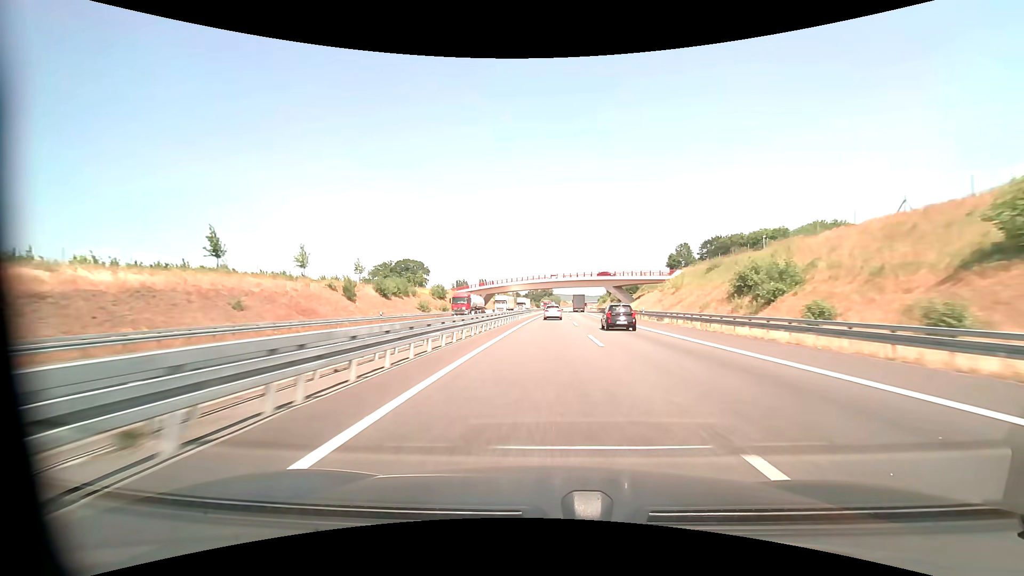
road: motorway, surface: asphalt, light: Day
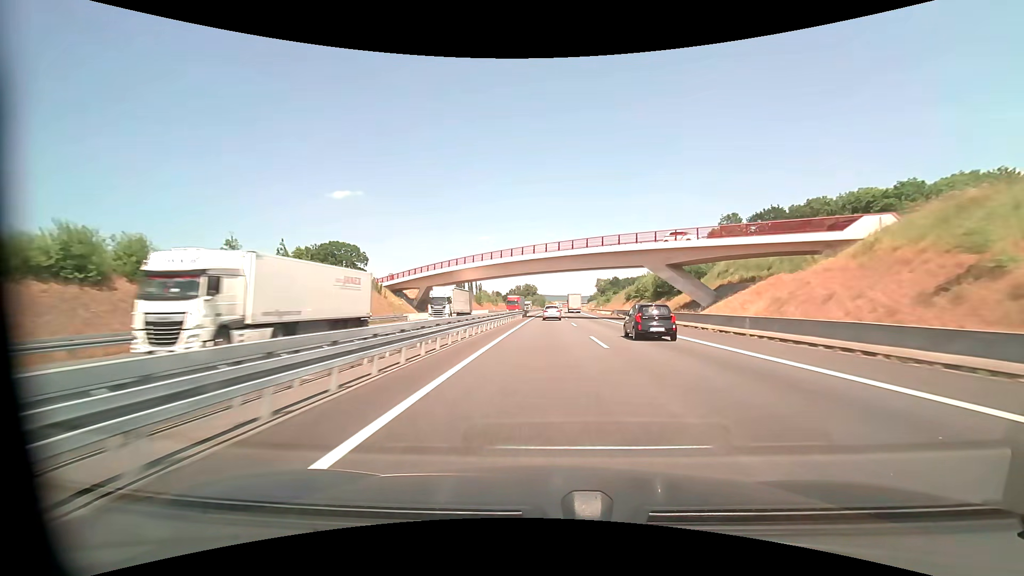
(+0.7, +55.2) m; +2°
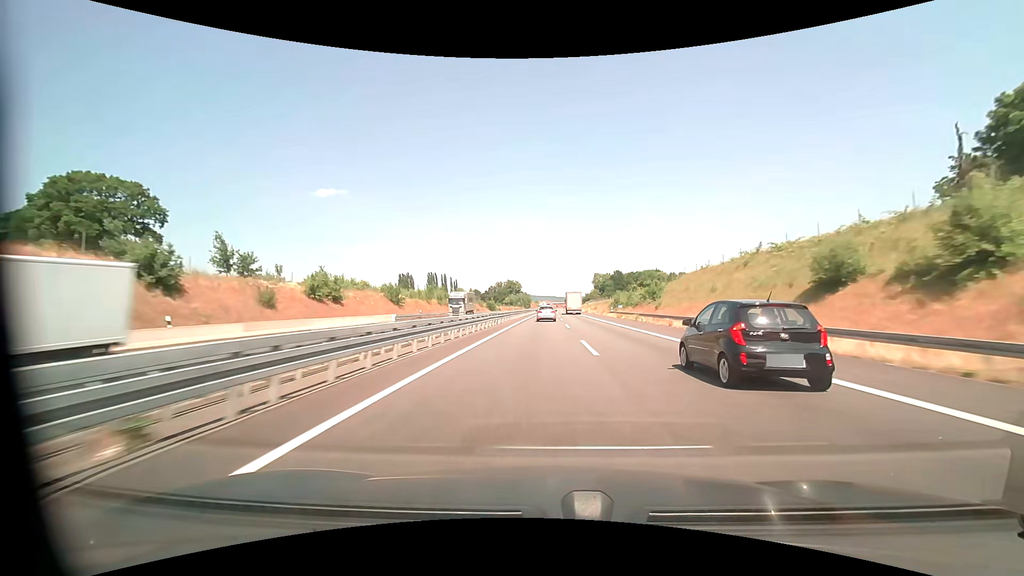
(+1.5, +75.3) m; +2°
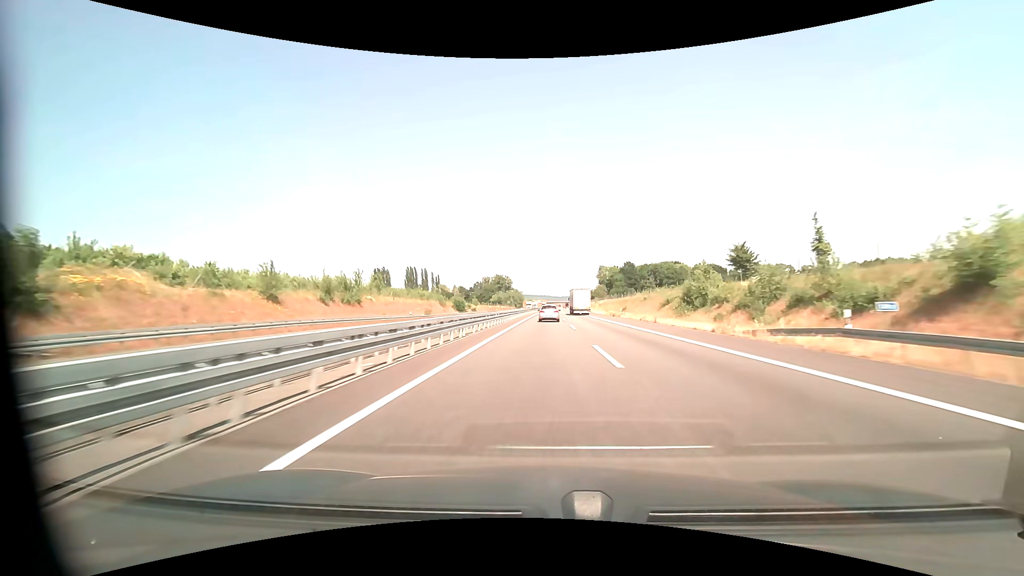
(-0.1, +57.4) m; 0°
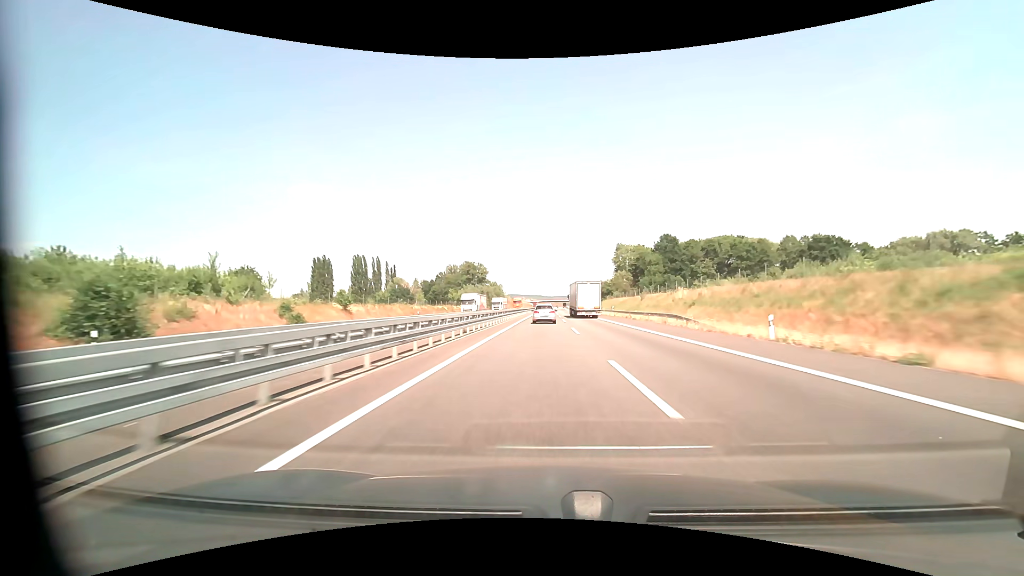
(+1.0, +95.6) m; +1°
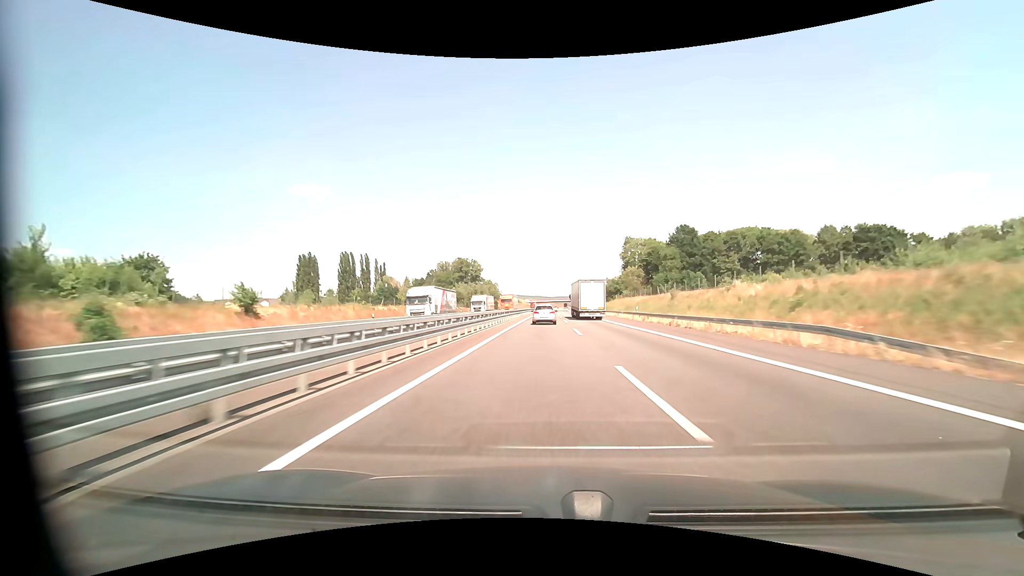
(0.0, +19.1) m; 0°
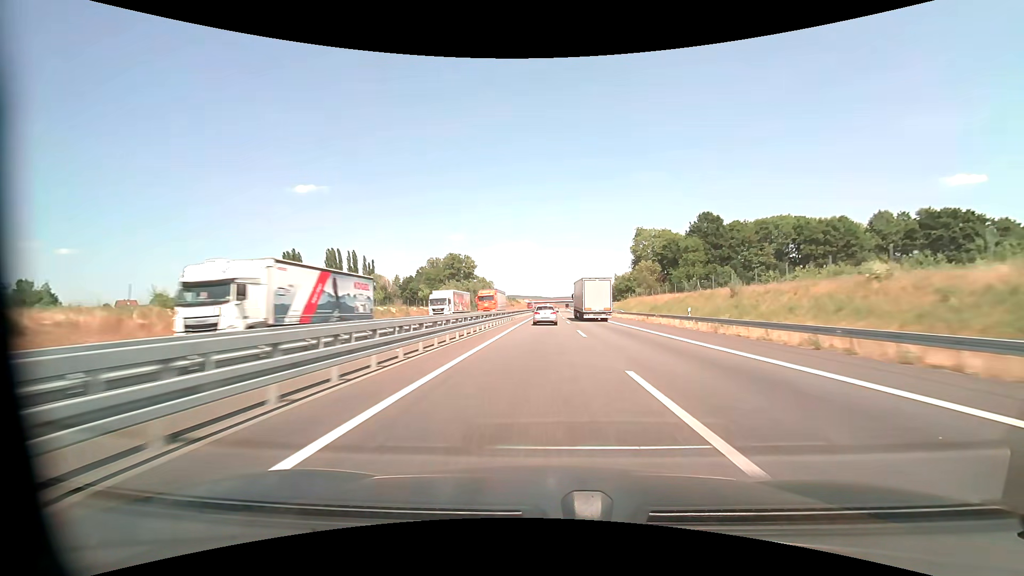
(0.0, +19.1) m; 0°
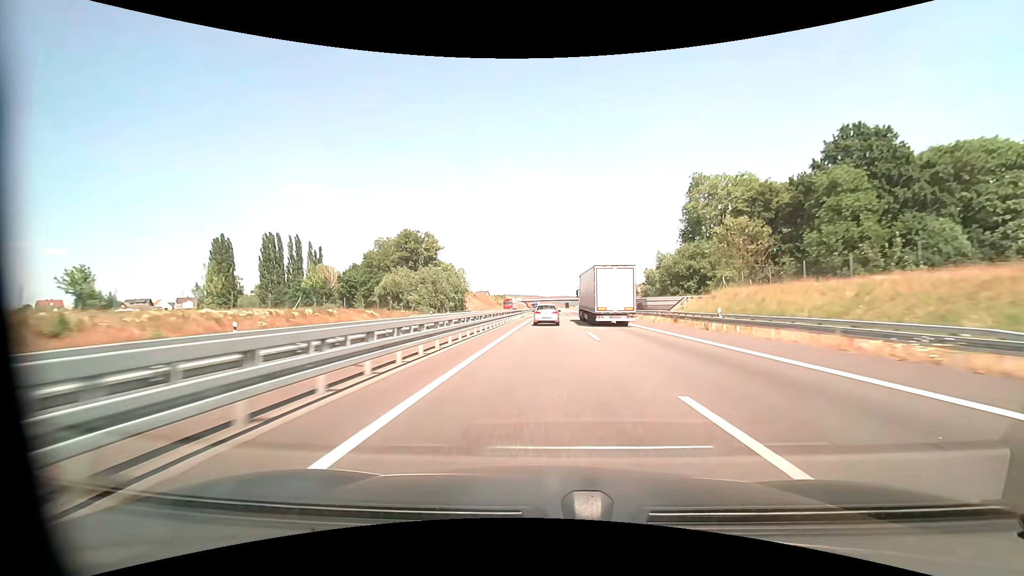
(+0.2, +57.3) m; 0°
(0, +10) (0, +20) (0, +30) (0, +40) (0, +50) (0, +60) (+1, +70) (+1, +80) (+1, +90) (+1, +100) m
